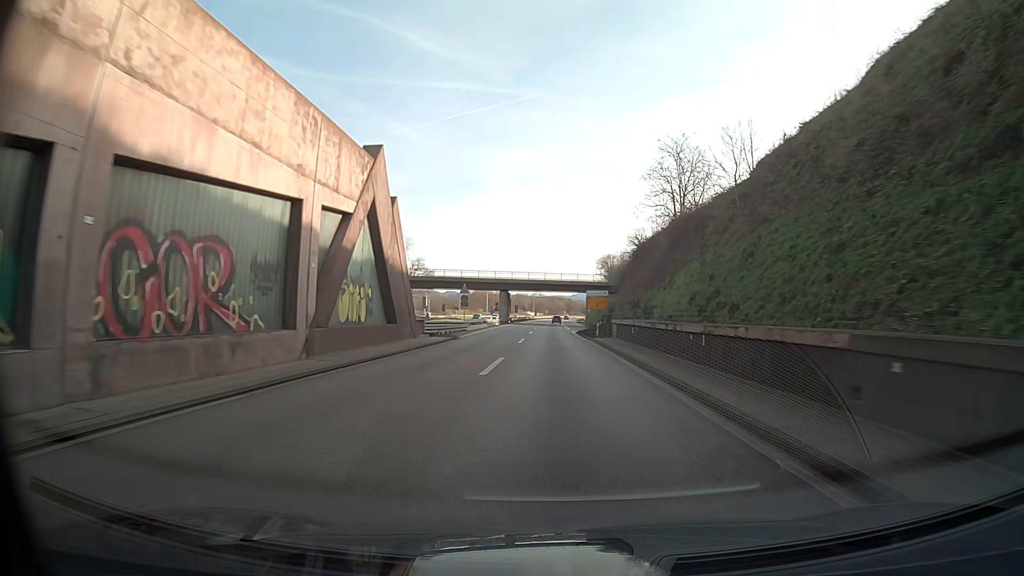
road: trunk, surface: asphalt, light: Day
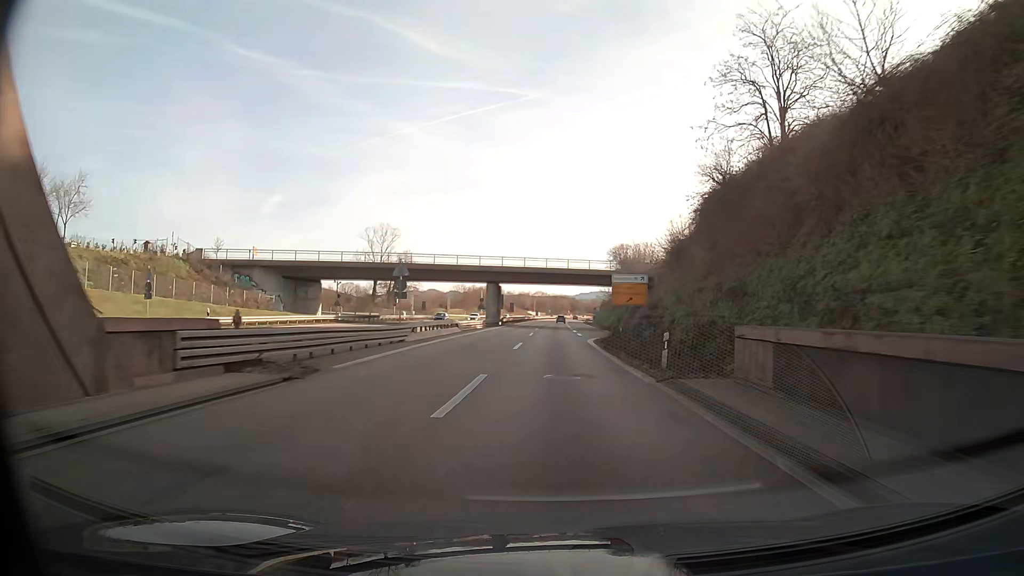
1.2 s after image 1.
(+0.2, +24.2) m; +1°
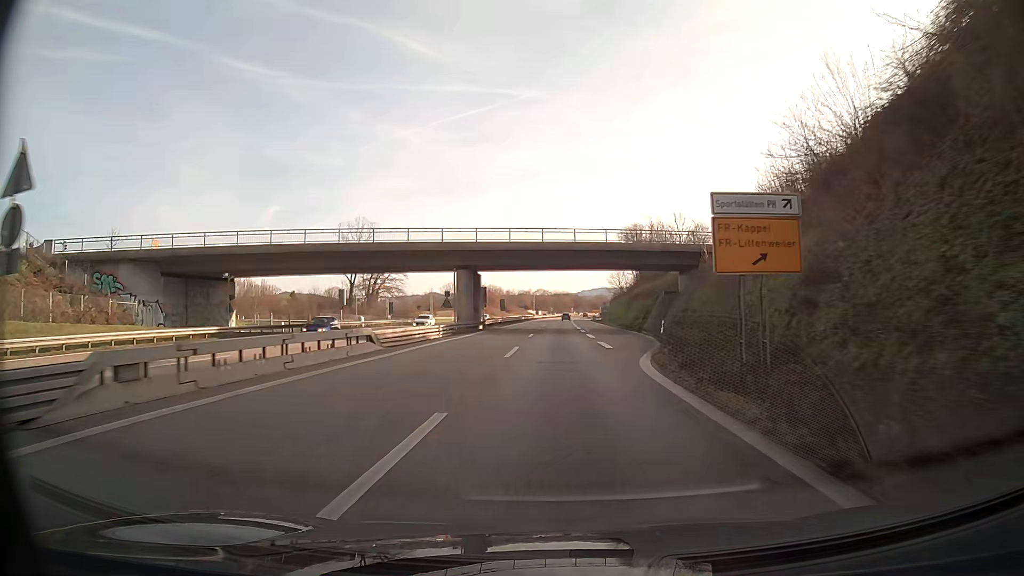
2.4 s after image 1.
(0.0, +24.3) m; 0°
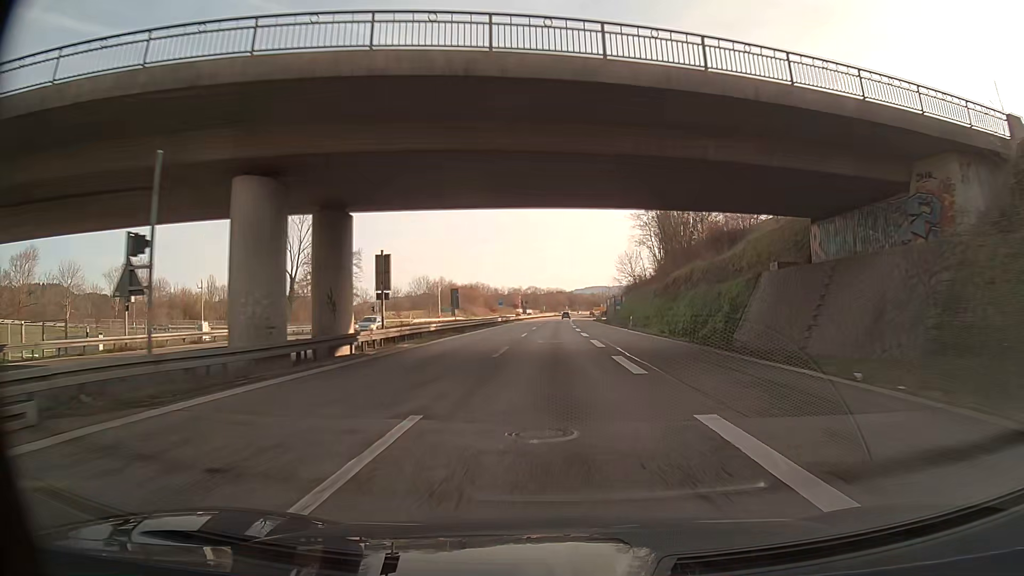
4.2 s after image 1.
(+0.2, +36.4) m; 0°
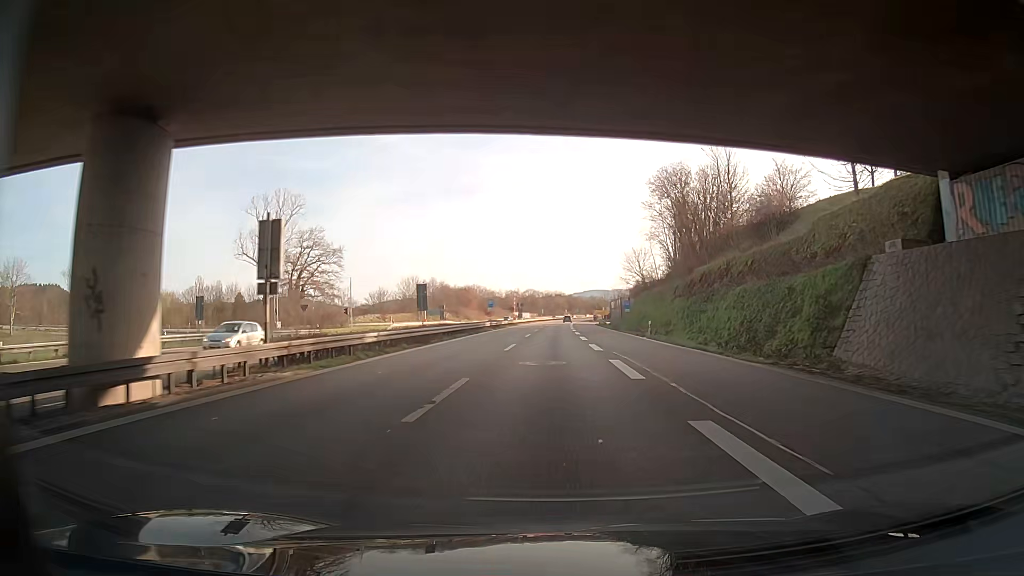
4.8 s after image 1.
(0.0, +12.1) m; 0°
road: trunk_link
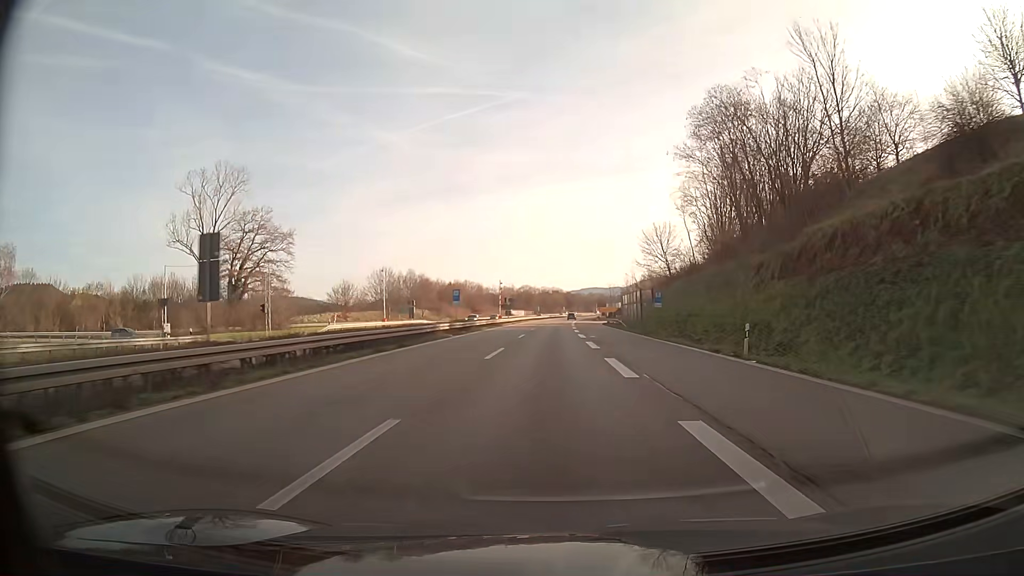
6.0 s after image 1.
(0.0, +24.3) m; 0°
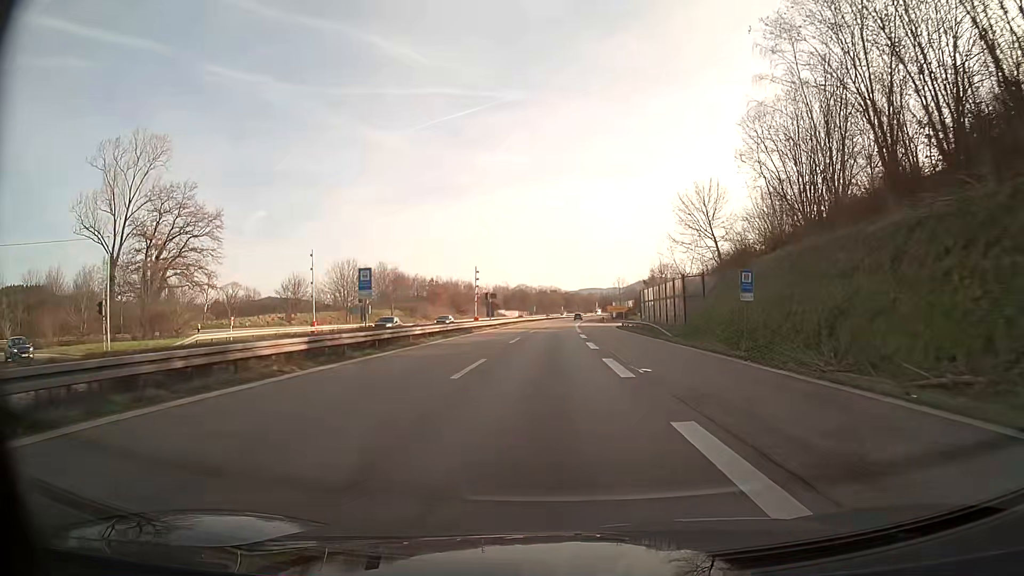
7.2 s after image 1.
(0.0, +24.3) m; 0°
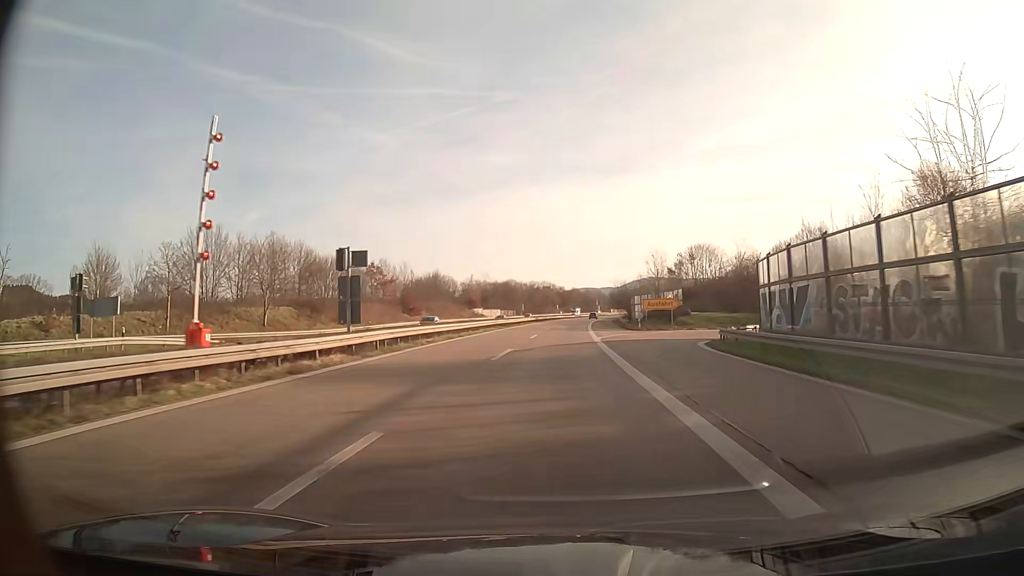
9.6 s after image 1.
(+0.2, +48.5) m; +1°
